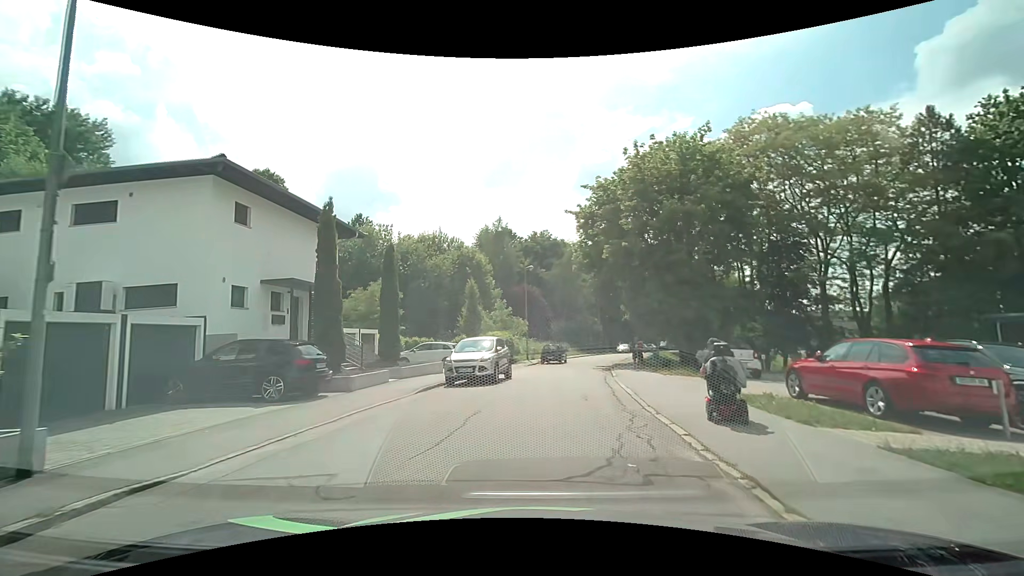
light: Day
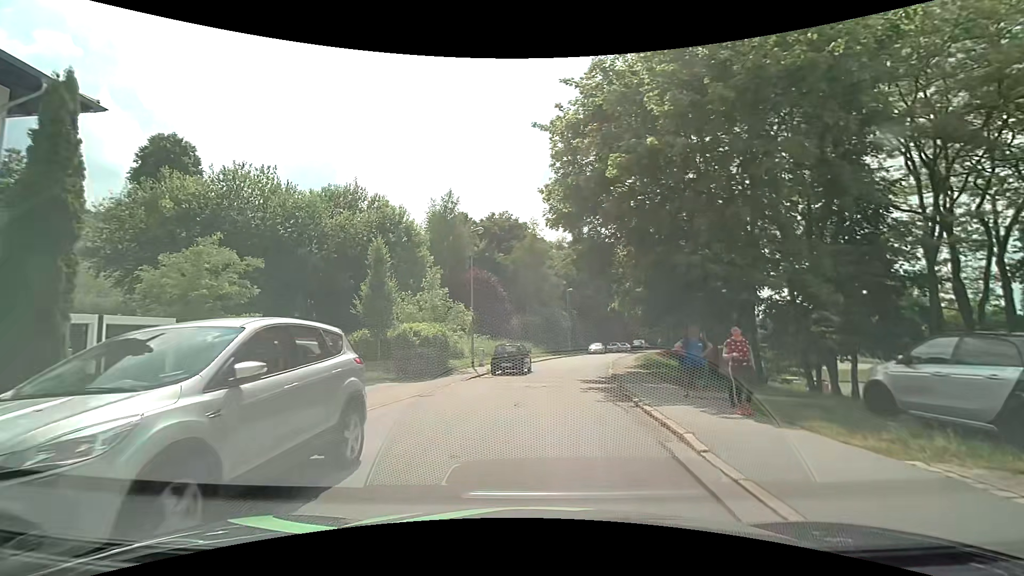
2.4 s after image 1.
(+0.5, +14.3) m; +4°
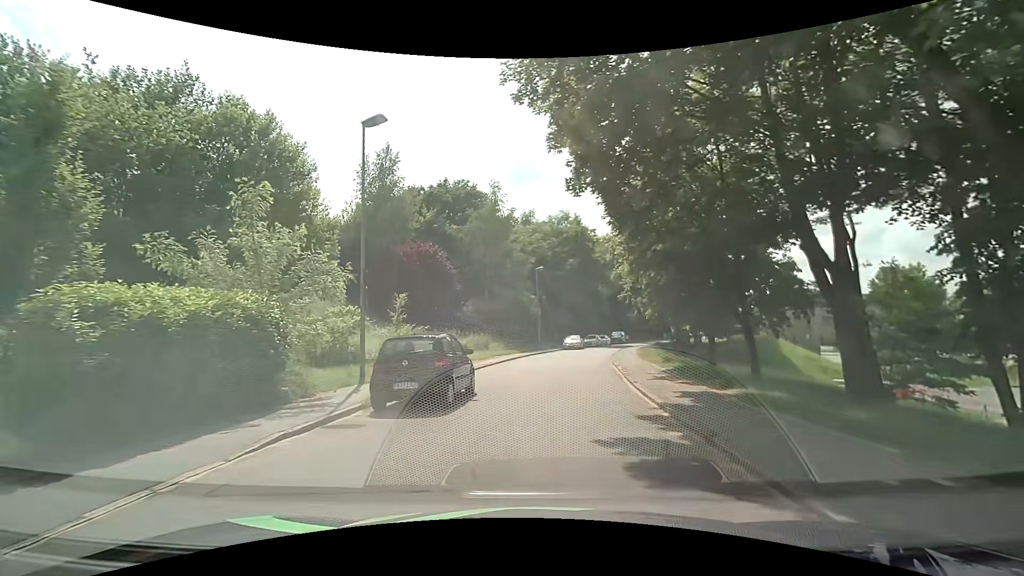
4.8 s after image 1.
(+0.4, +14.2) m; +4°
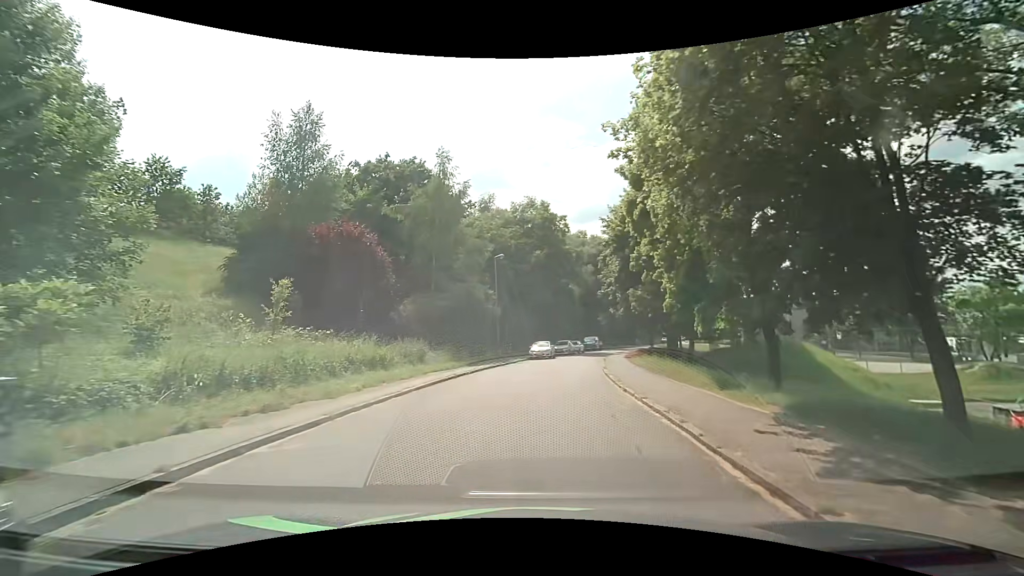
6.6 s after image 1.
(+0.3, +10.9) m; +3°
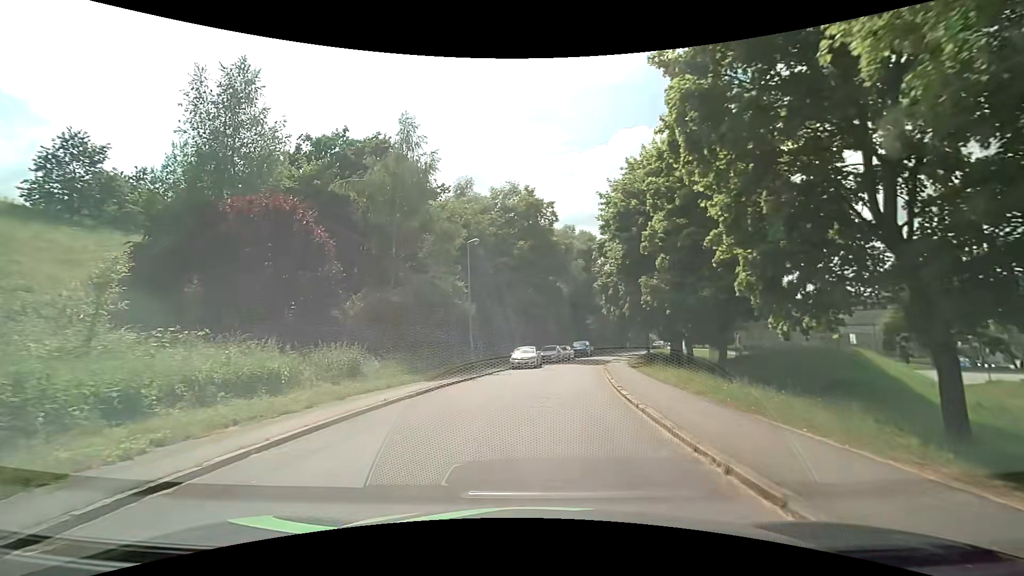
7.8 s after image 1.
(+0.2, +7.7) m; +2°
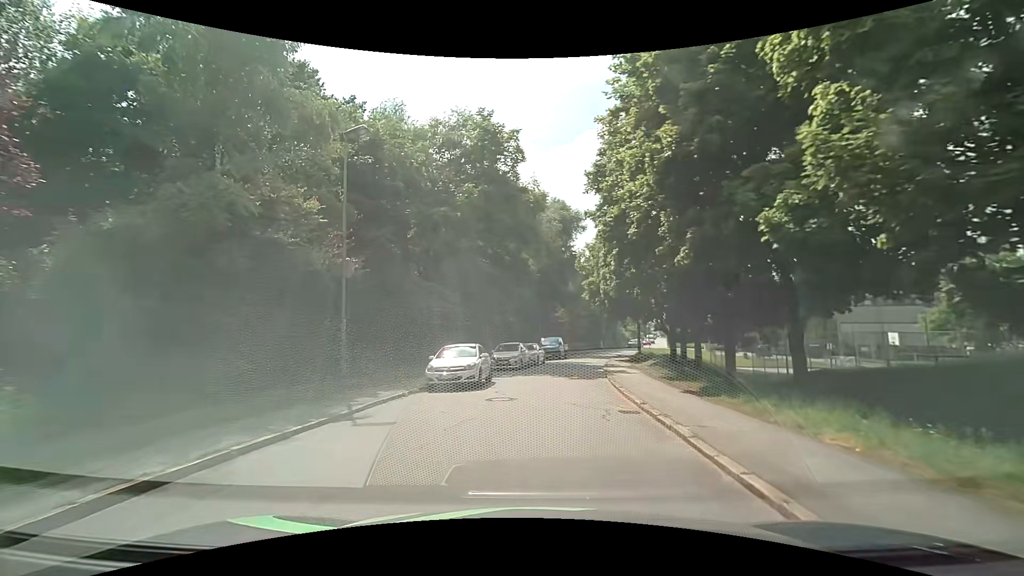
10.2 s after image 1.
(+0.8, +16.2) m; +5°
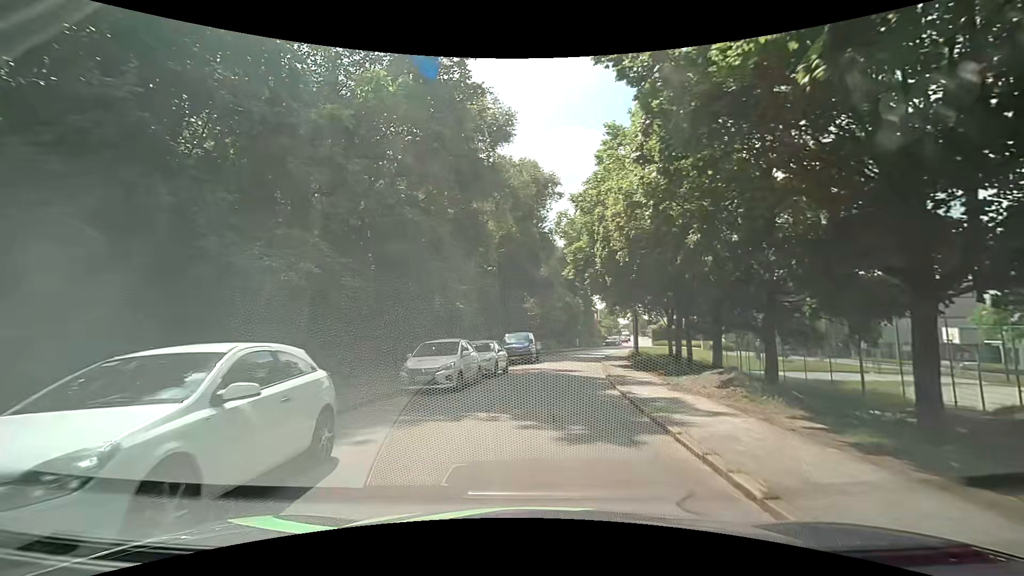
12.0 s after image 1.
(+0.4, +12.5) m; +3°
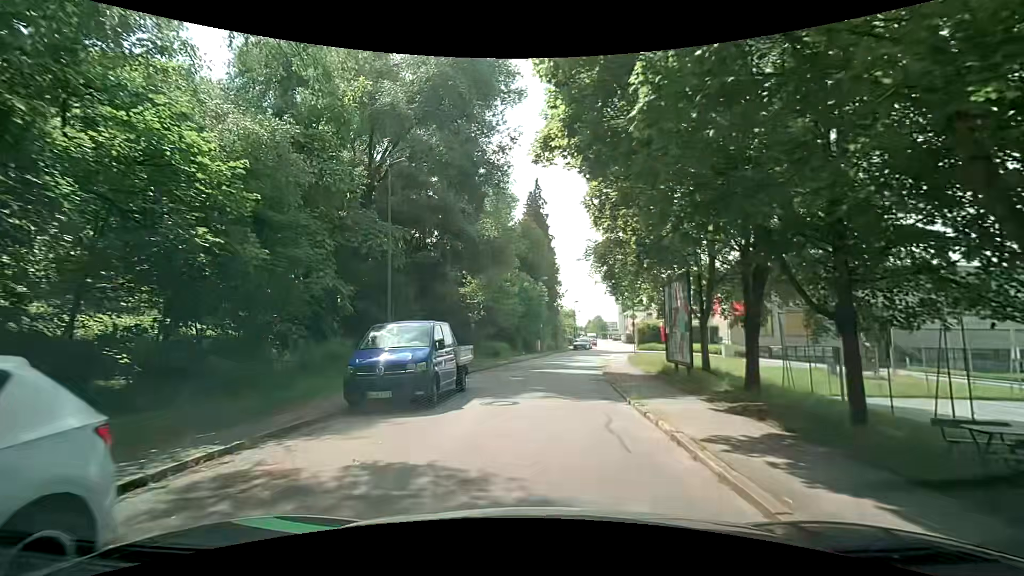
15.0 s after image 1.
(+0.9, +19.2) m; +5°
(0, +10) (+1, +20) (+2, +30) (+5, +39) (+13, +44) (+23, +43) (+33, +42) (+43, +40) (+53, +38) (+63, +36) m
